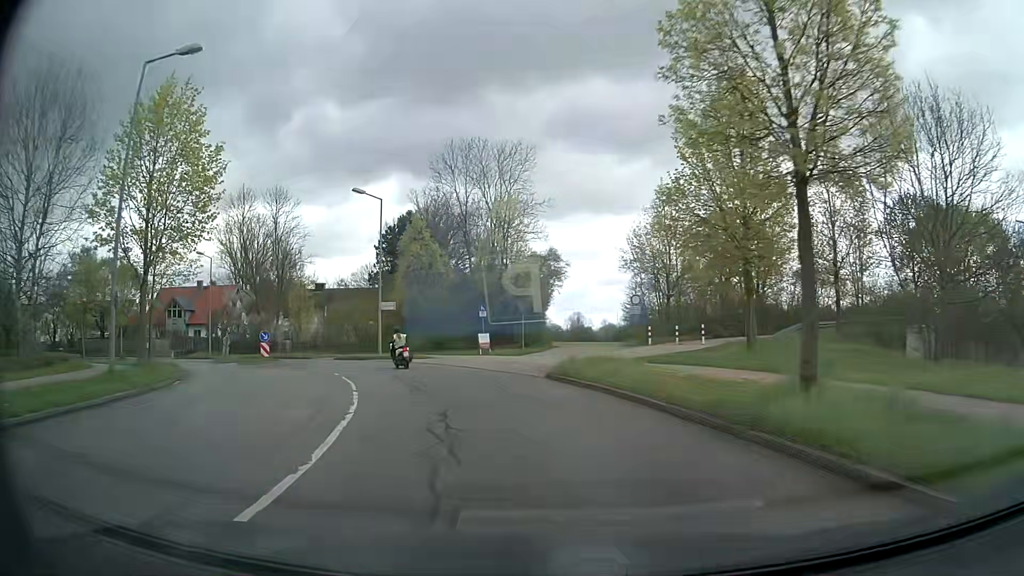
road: tertiary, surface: asphalt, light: Day
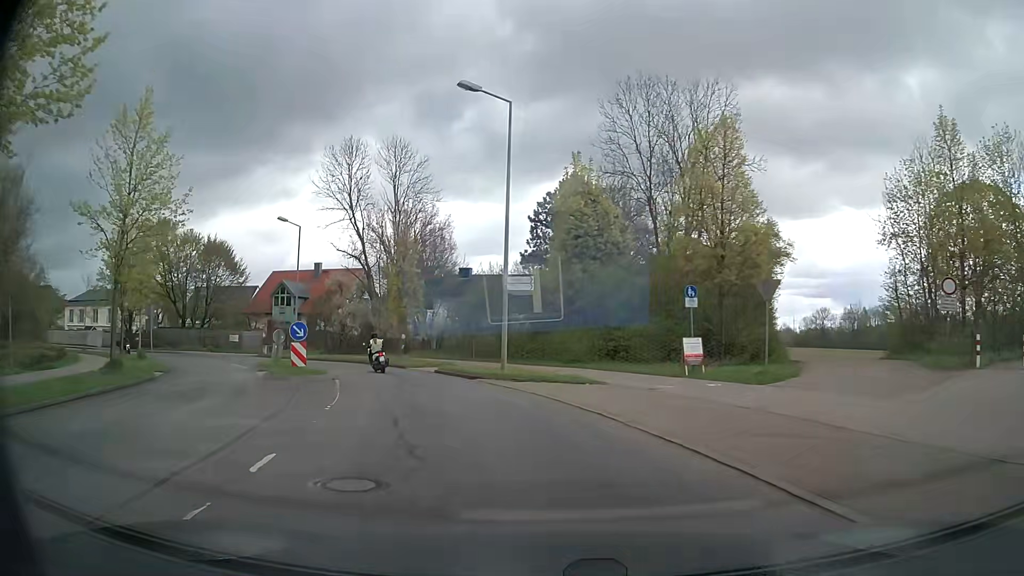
(-2.2, +16.6) m; -14°
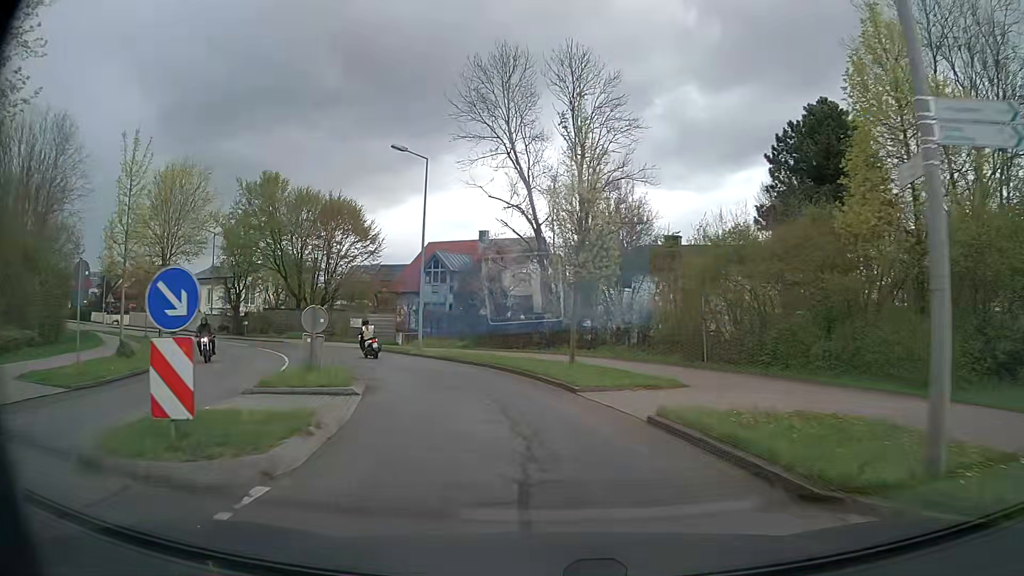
(-2.5, +15.9) m; -16°
